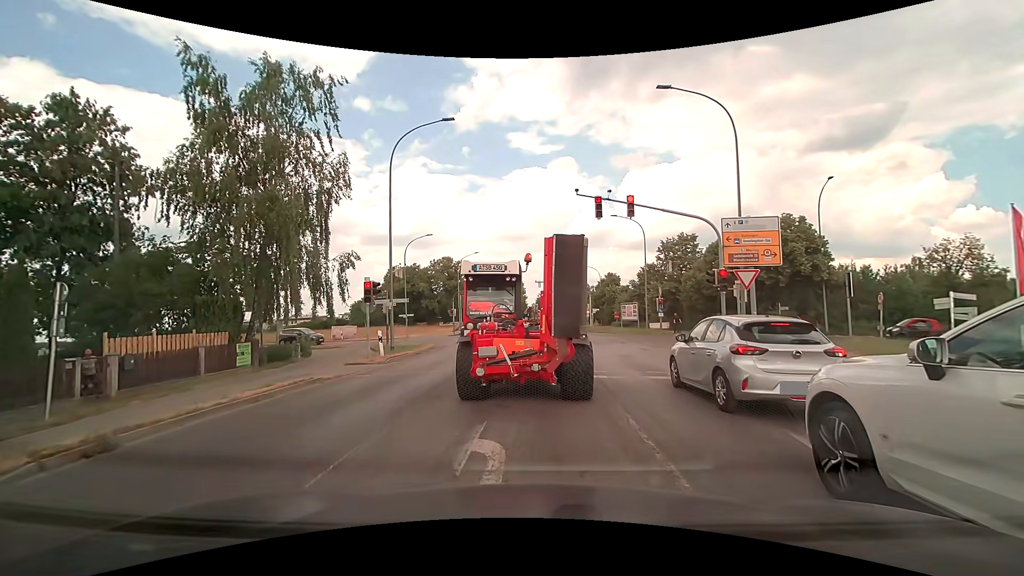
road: tertiary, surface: asphalt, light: Day
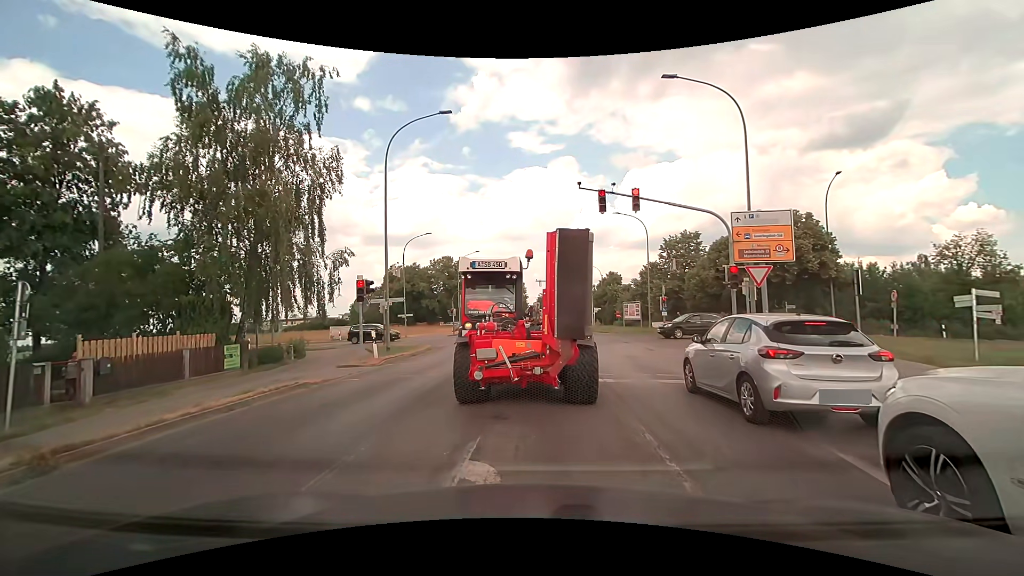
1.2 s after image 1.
(0.0, +0.9) m; 0°
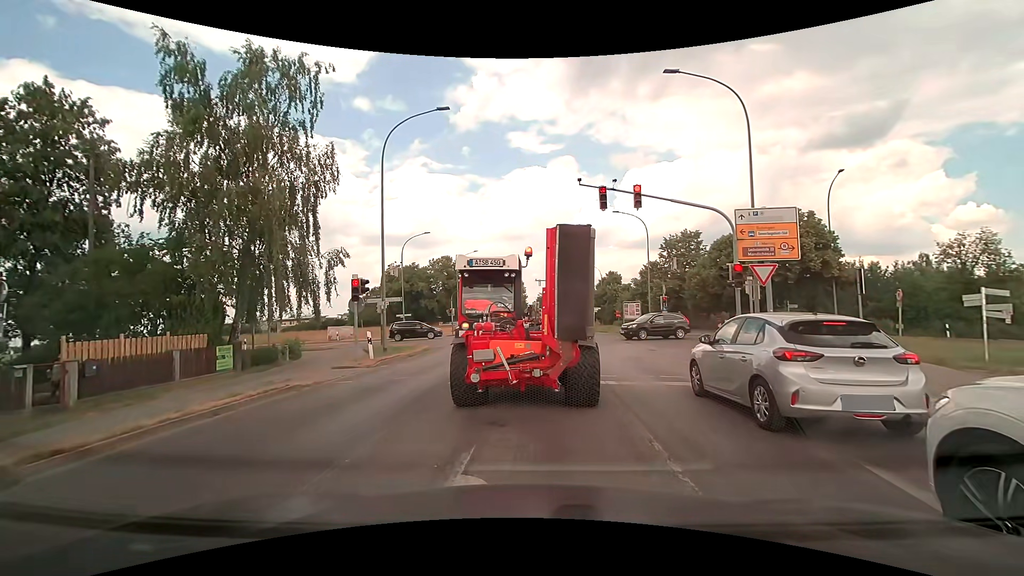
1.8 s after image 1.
(0.0, +0.4) m; 0°
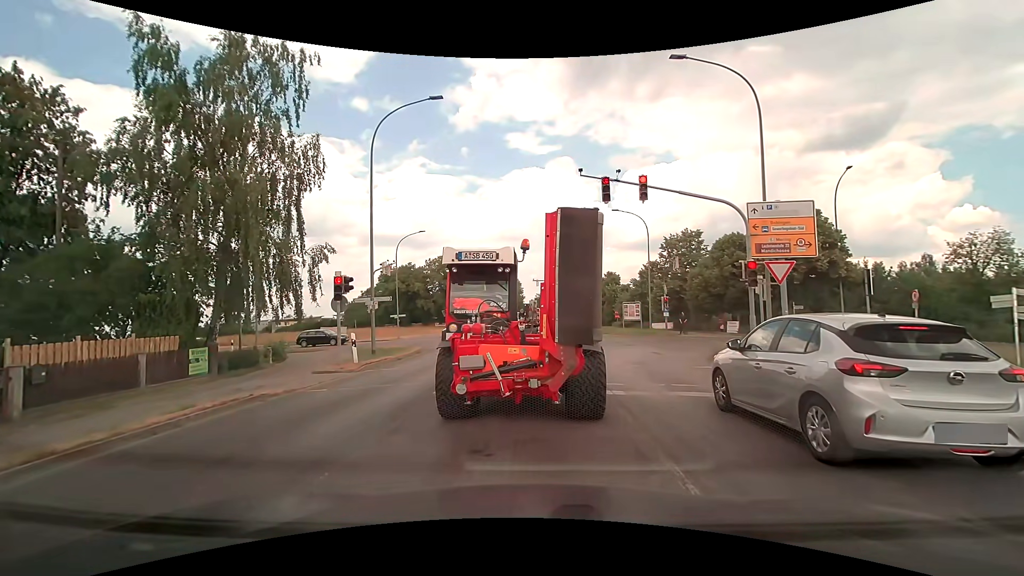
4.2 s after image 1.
(0.0, +1.3) m; 0°
